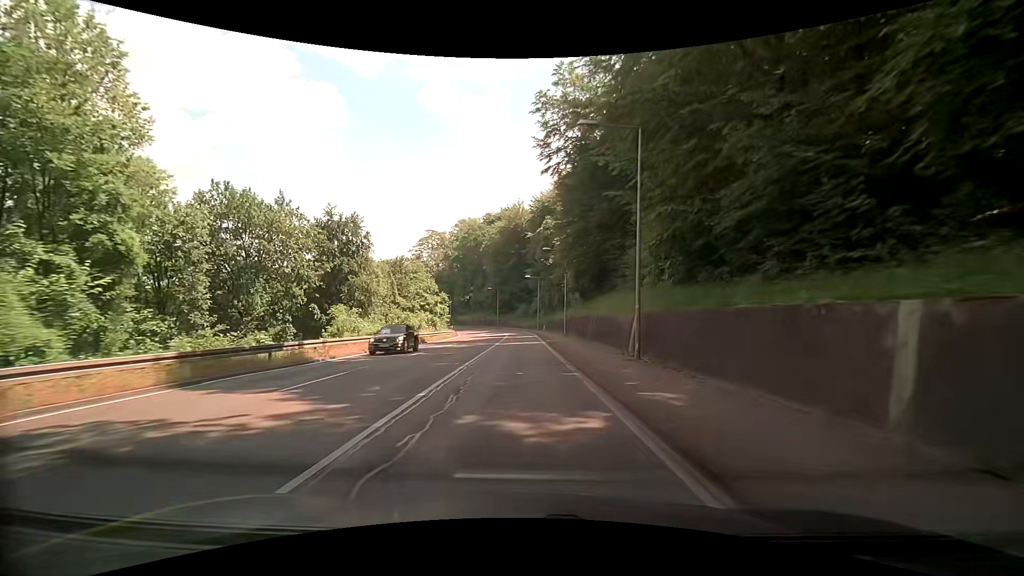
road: secondary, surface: asphalt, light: Day
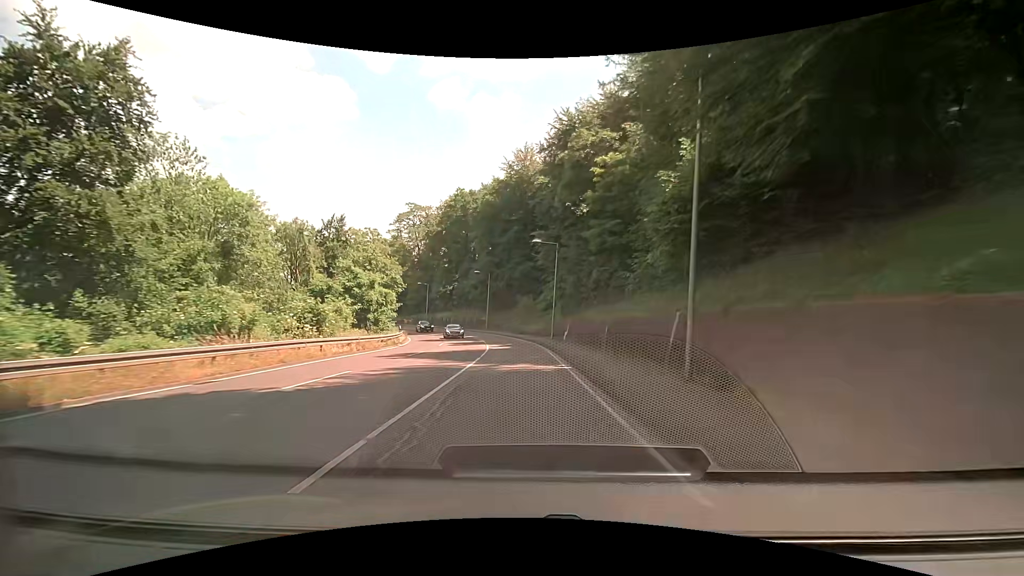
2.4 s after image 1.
(0.0, +35.6) m; 0°
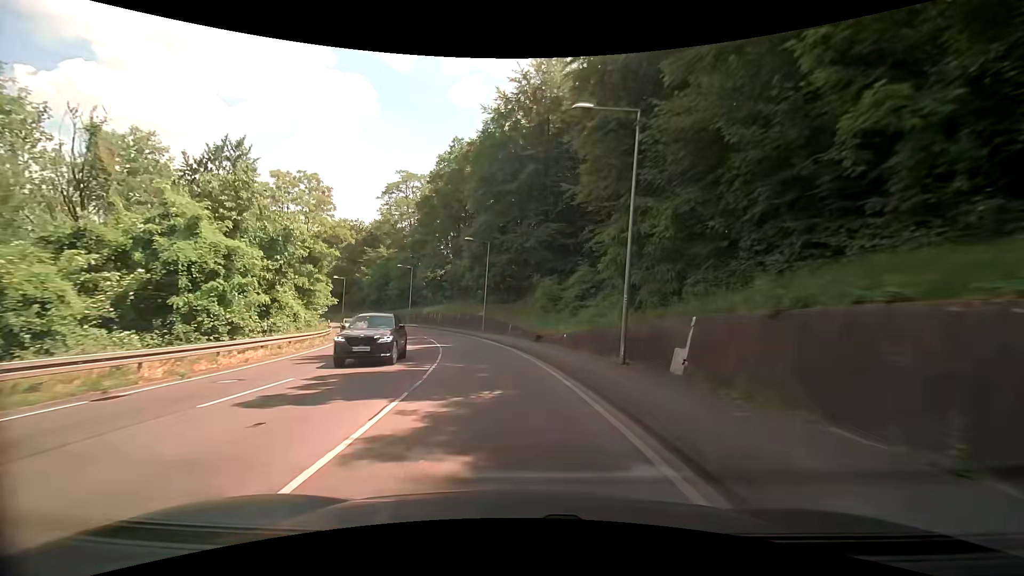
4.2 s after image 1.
(-0.1, +26.6) m; -1°
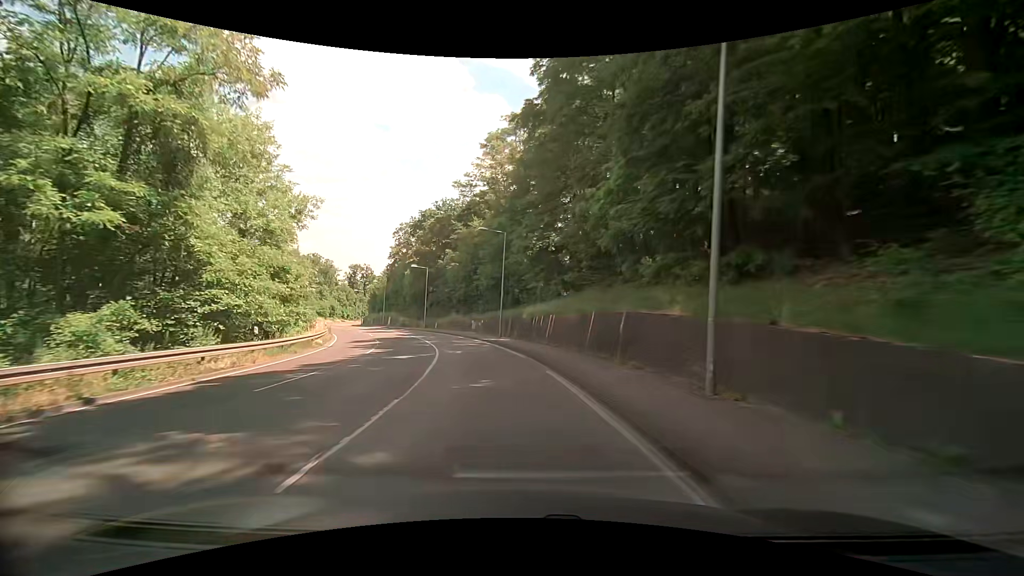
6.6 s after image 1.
(-3.9, +34.9) m; -15°
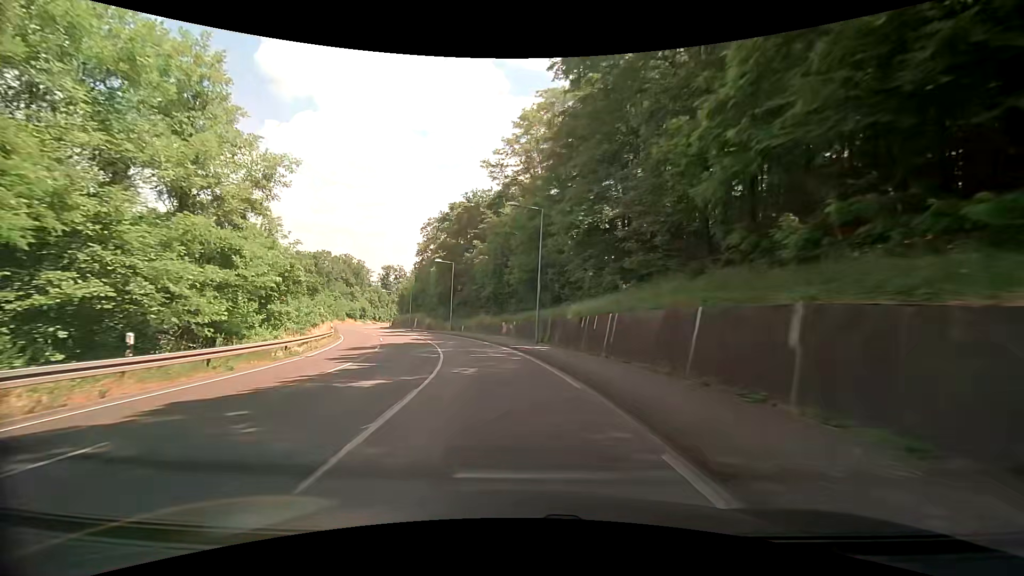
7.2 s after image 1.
(-0.3, +8.7) m; -4°
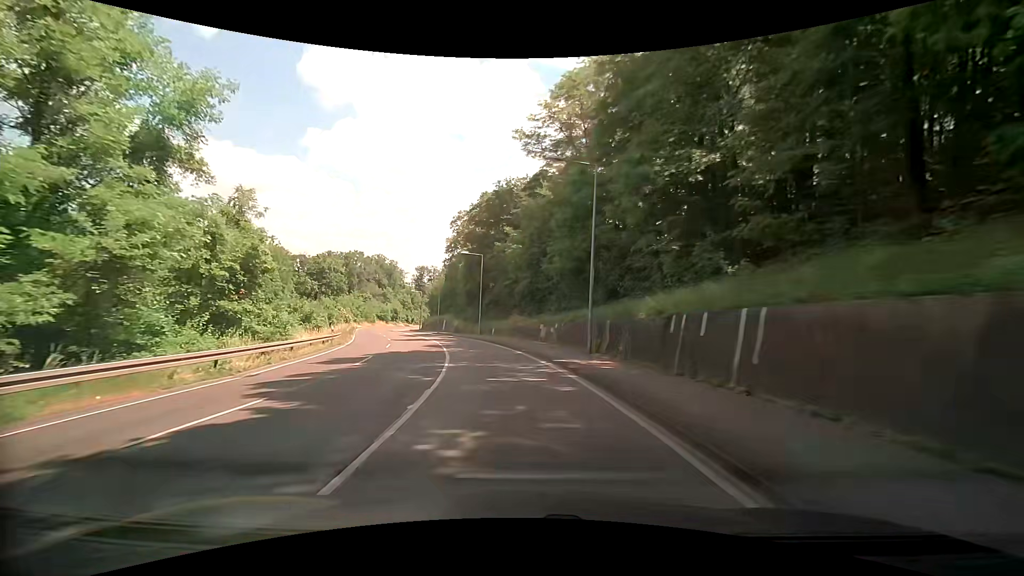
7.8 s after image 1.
(-0.4, +8.7) m; -4°
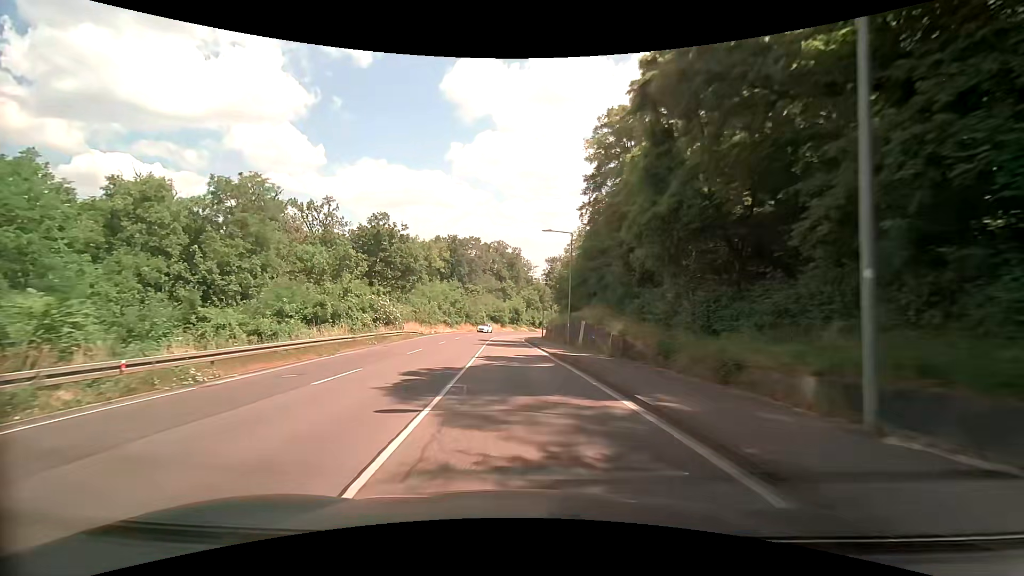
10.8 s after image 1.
(-7.1, +43.0) m; -16°
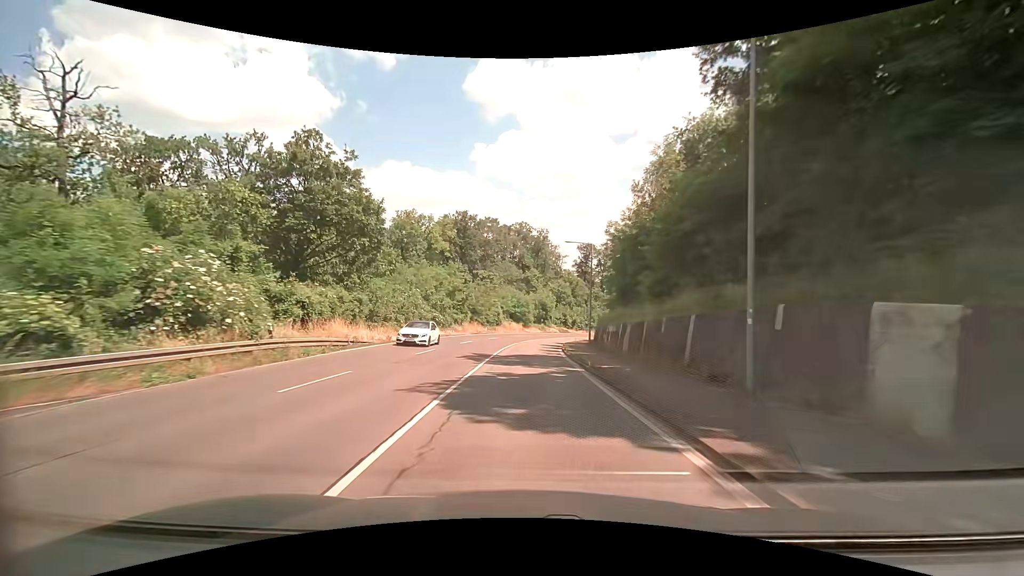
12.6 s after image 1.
(-1.0, +26.1) m; -3°
(0, +10) (0, +20) (0, +30) (+1, +40) (+2, +50) (+4, +60) (+7, +69) (+10, +79) (+14, +88) (+19, +97) m
